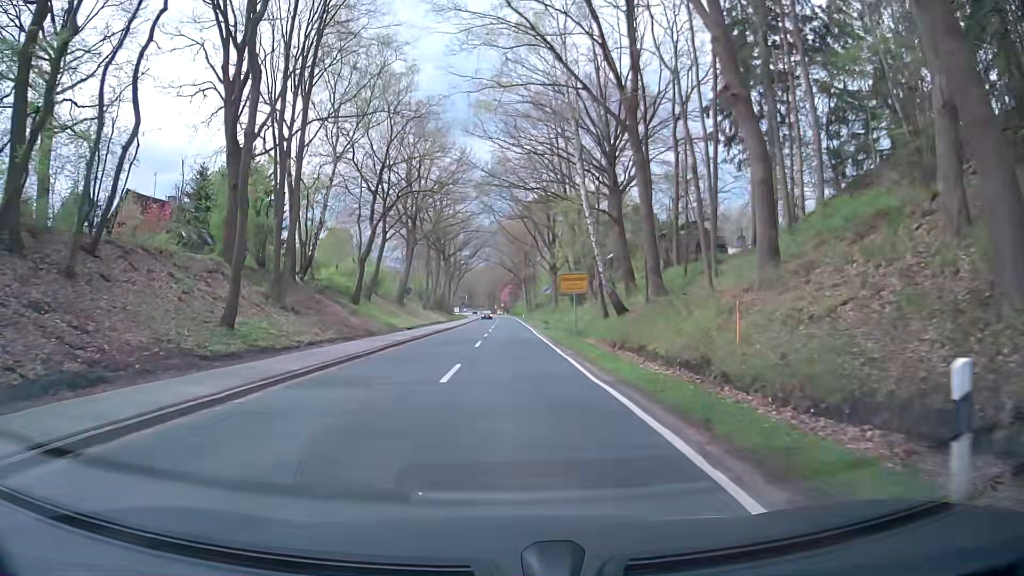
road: secondary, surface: asphalt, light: Day
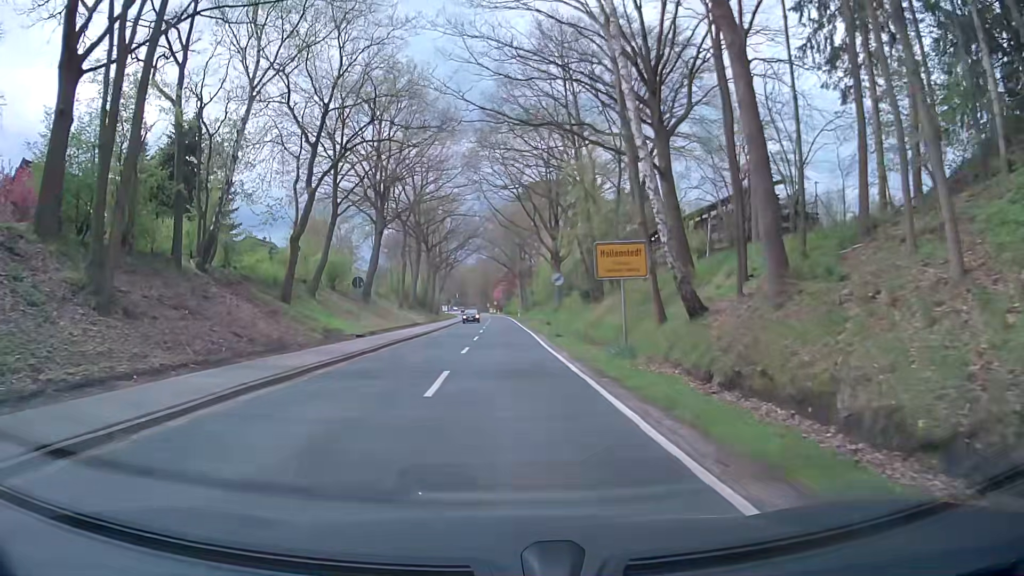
(-0.3, +13.8) m; -1°
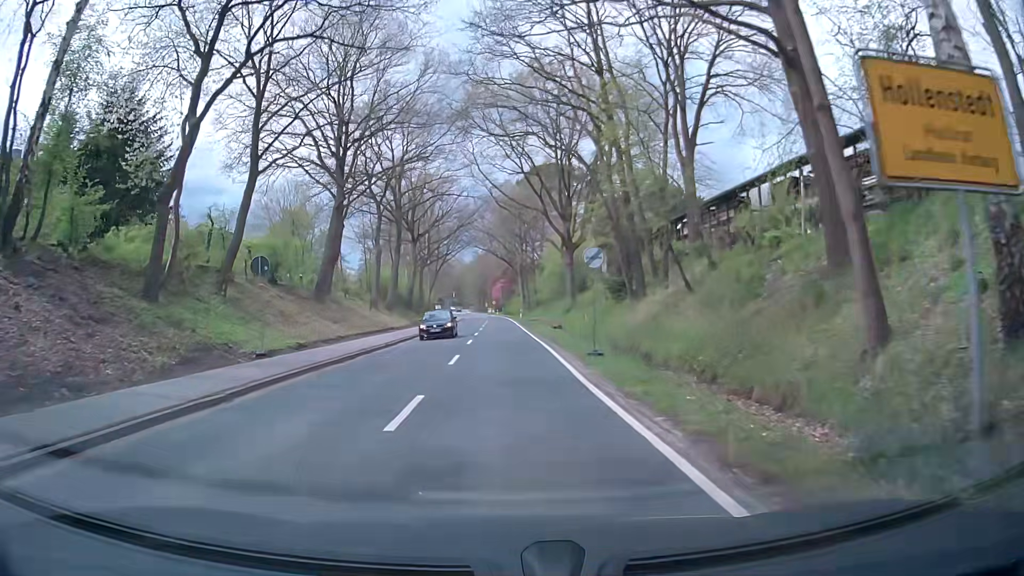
(-0.1, +13.1) m; 0°
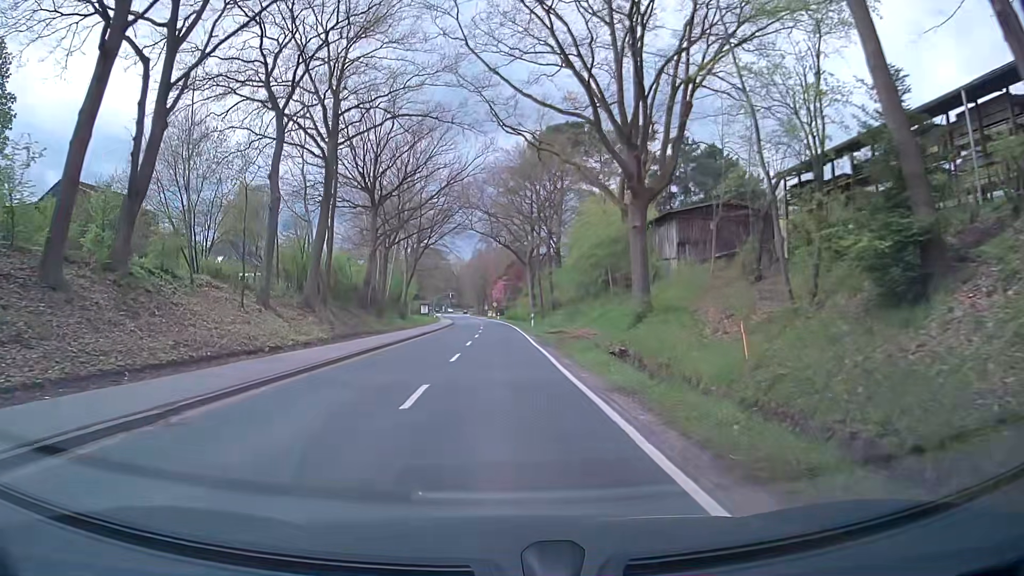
(-0.3, +25.7) m; -1°
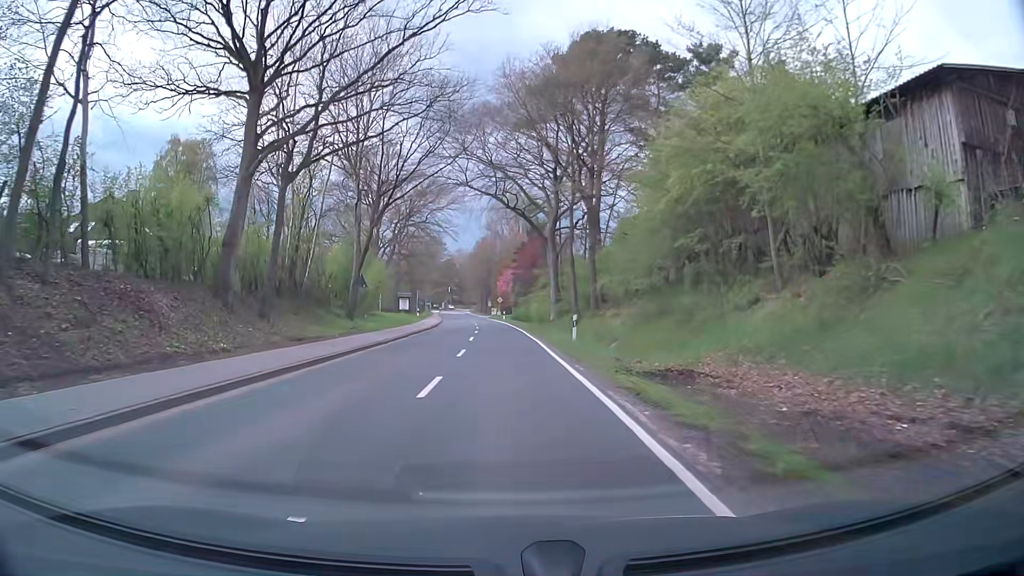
(-0.1, +26.8) m; 0°
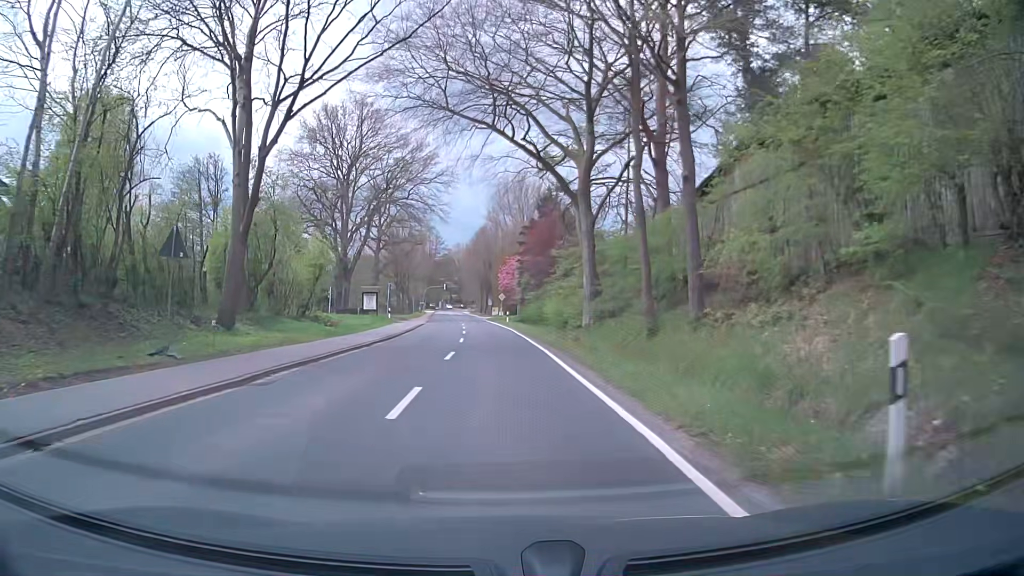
(-0.2, +20.8) m; 0°
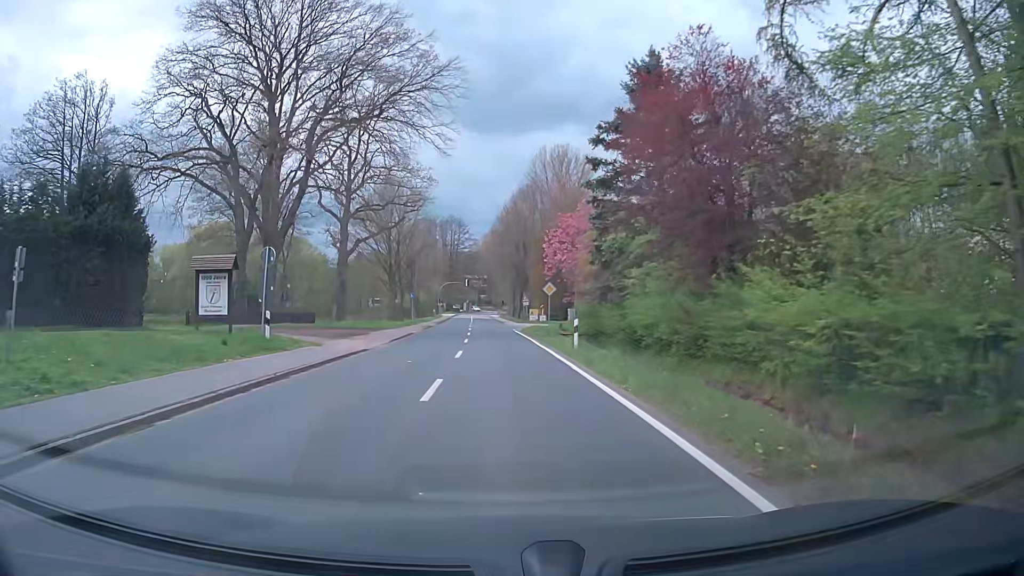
(-1.1, +34.9) m; -3°
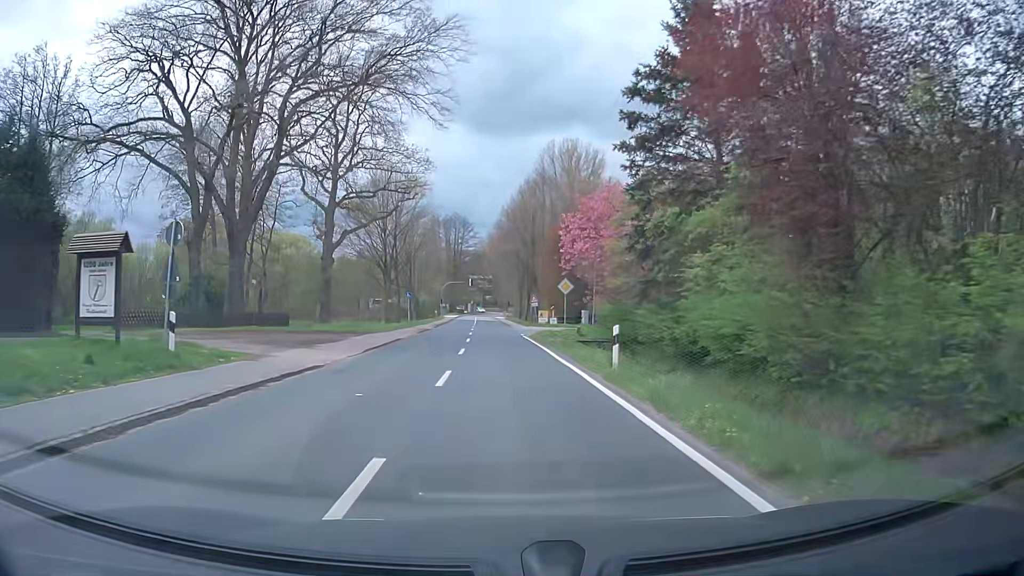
(0.0, +6.9) m; 0°
(0, +10) (0, +20) (0, +30) (-1, +40) (-1, +50) (-1, +60) (-2, +70) (-2, +80) (-2, +90) (-3, +100) m
